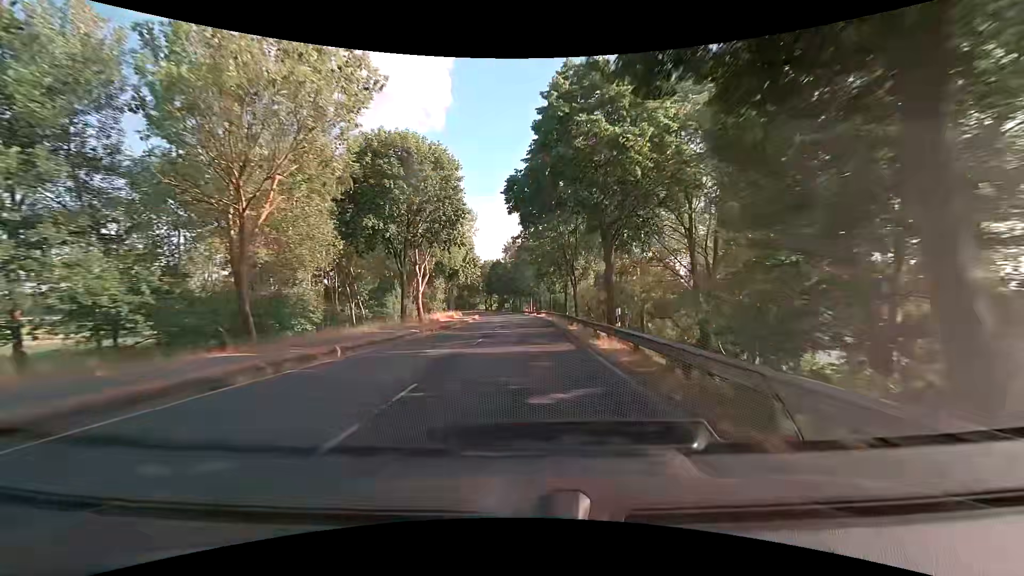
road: tertiary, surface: asphalt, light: Day
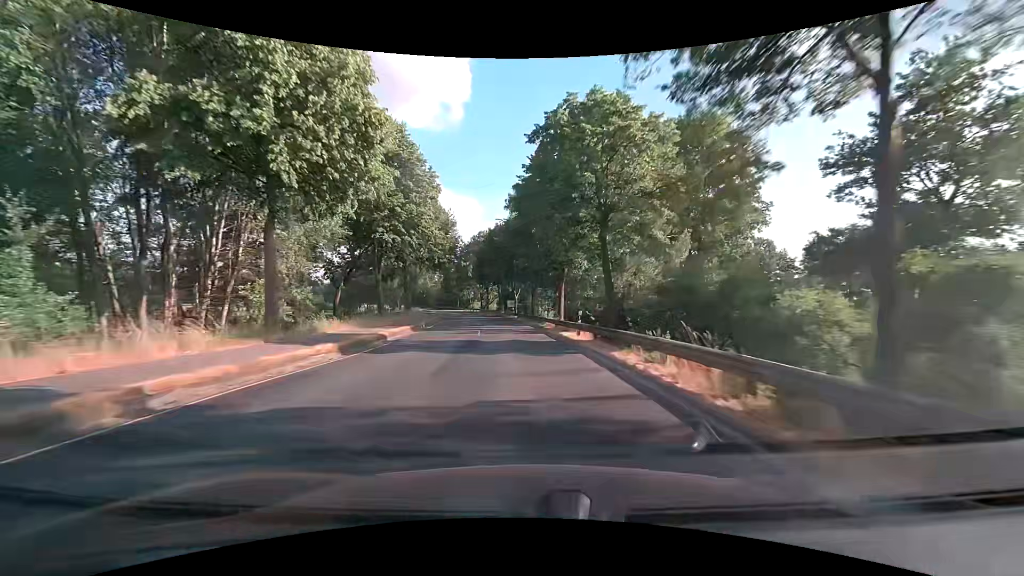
(-0.3, +53.8) m; -1°
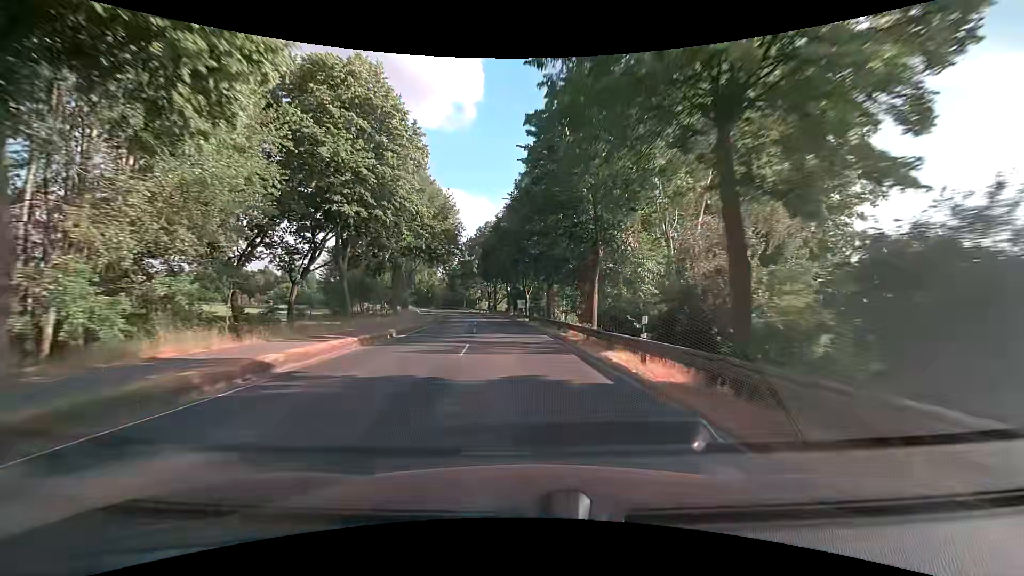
(-0.2, +10.8) m; -2°
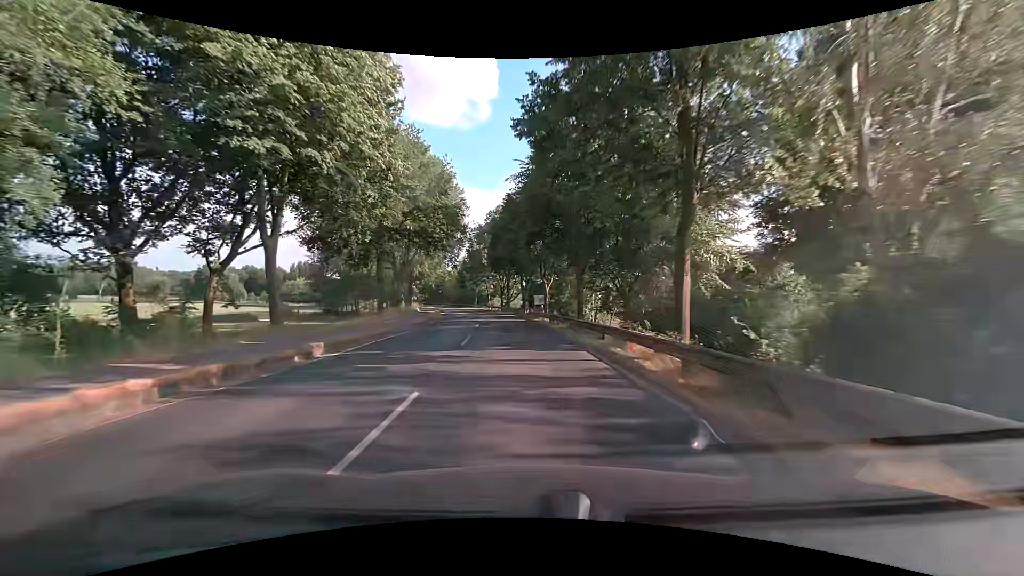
(-0.2, +10.8) m; -2°
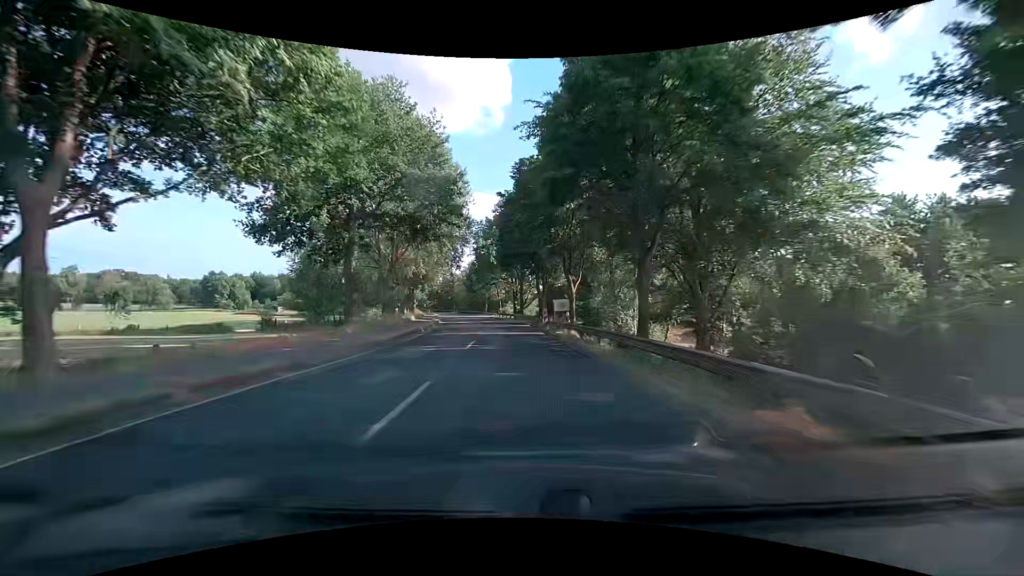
(-0.2, +10.8) m; -2°
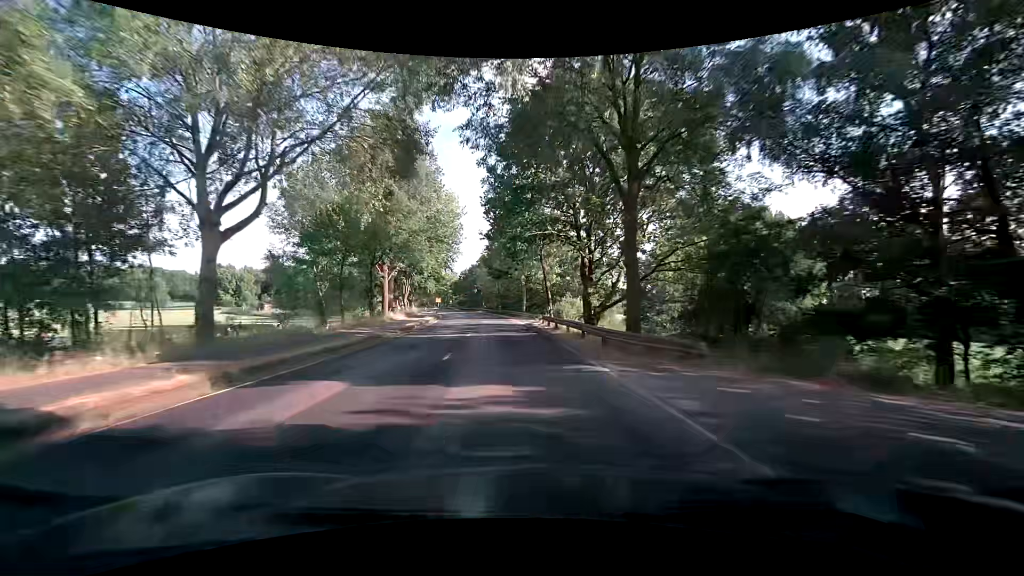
(-2.0, +43.0) m; -6°
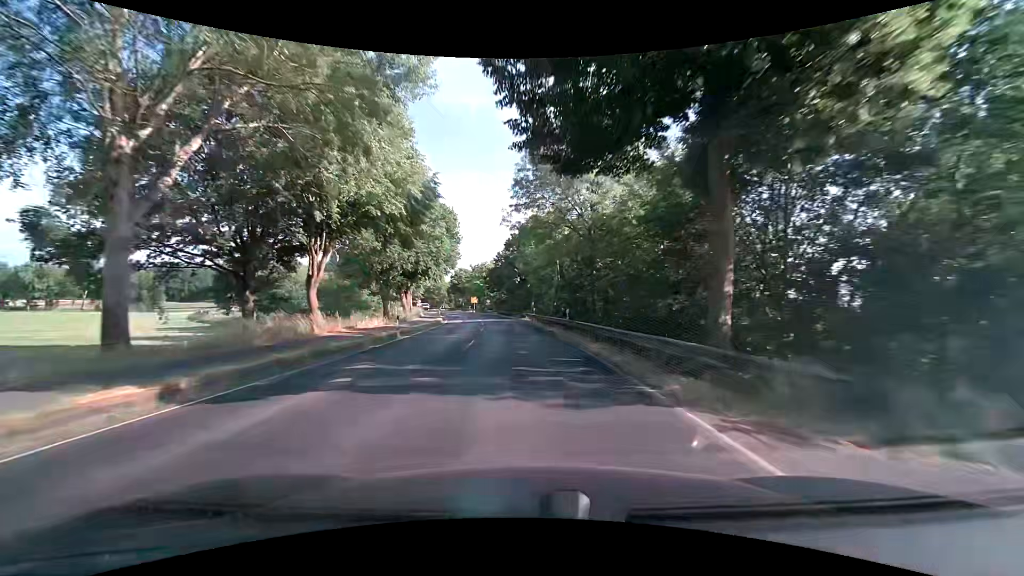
(-2.5, +42.9) m; -6°
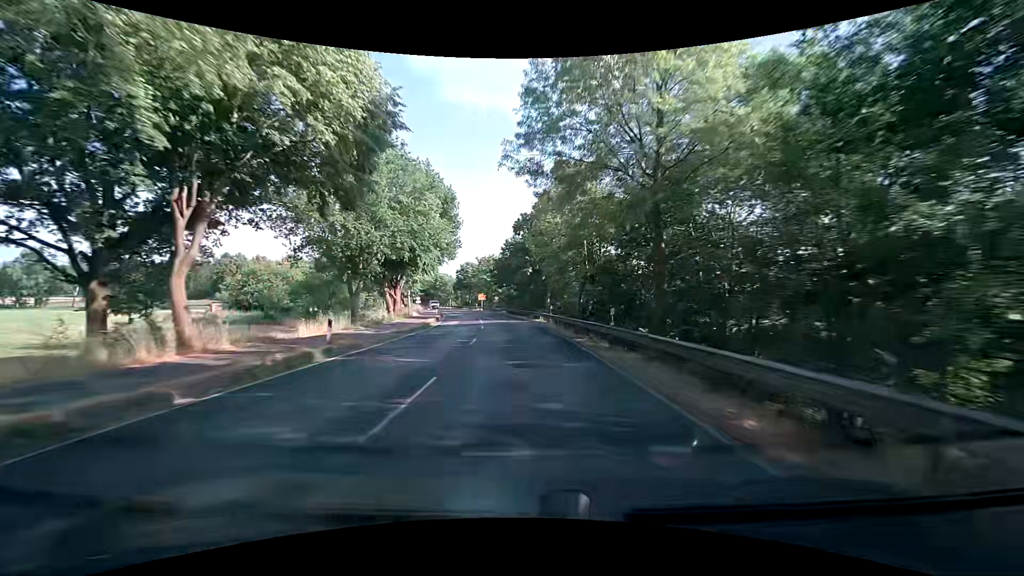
(-0.3, +10.5) m; -3°
(0, +10) (0, +20) (-1, +30) (-1, +40) (-3, +50) (-4, +60) (-5, +70) (-7, +80) (-9, +89) (-12, +99) m
